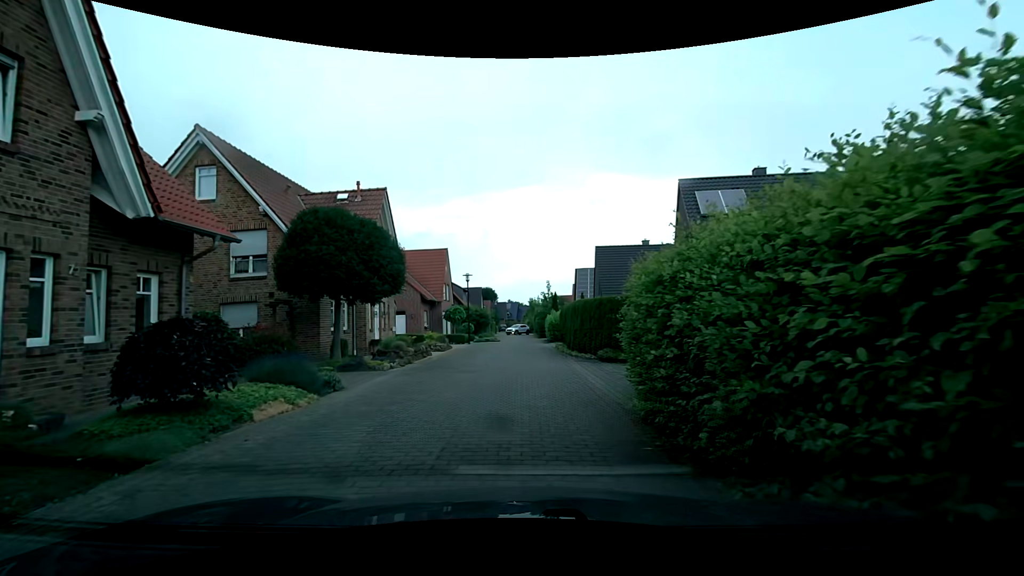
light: Day
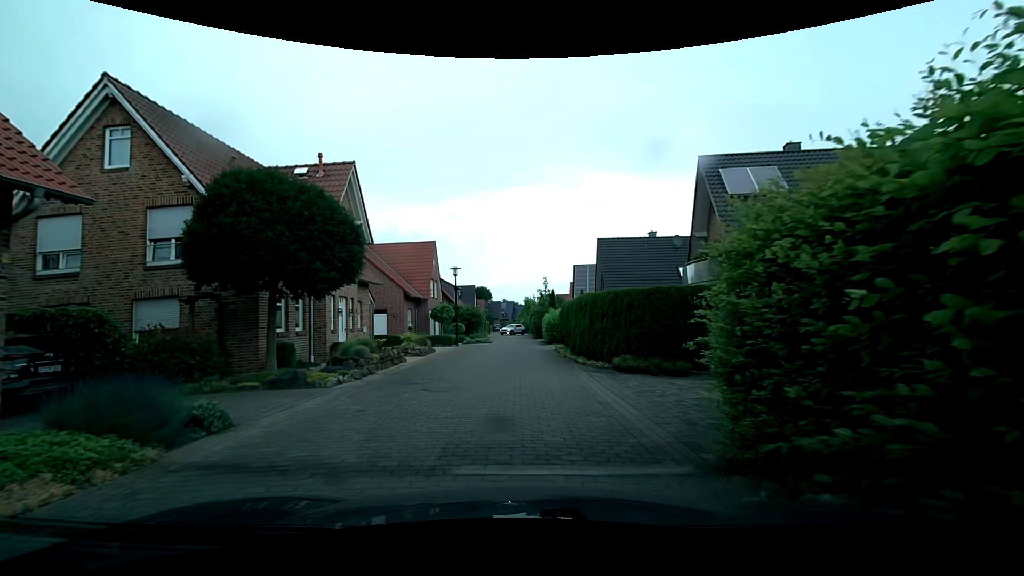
(0.0, +4.1) m; 0°
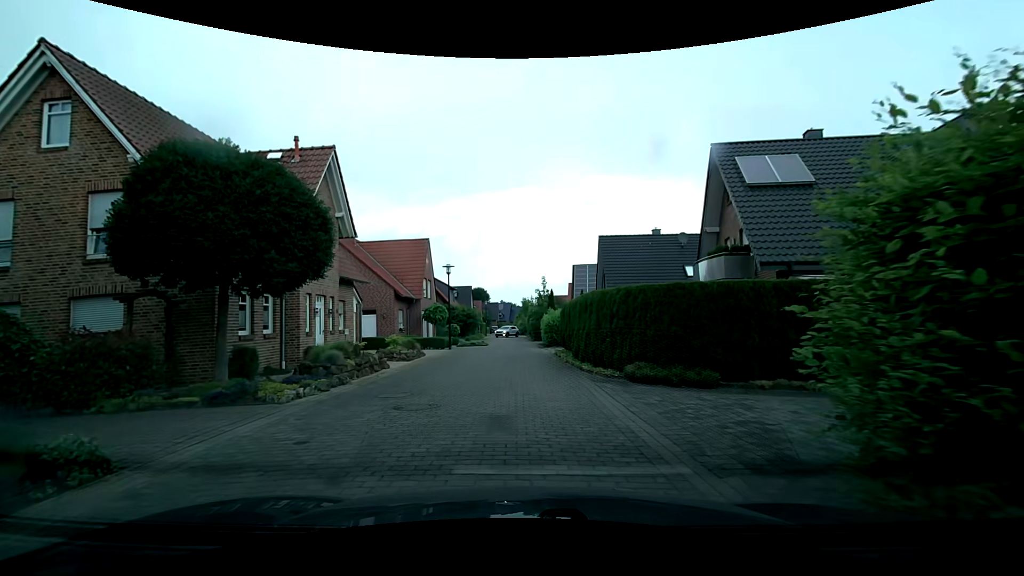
(0.0, +2.0) m; +1°
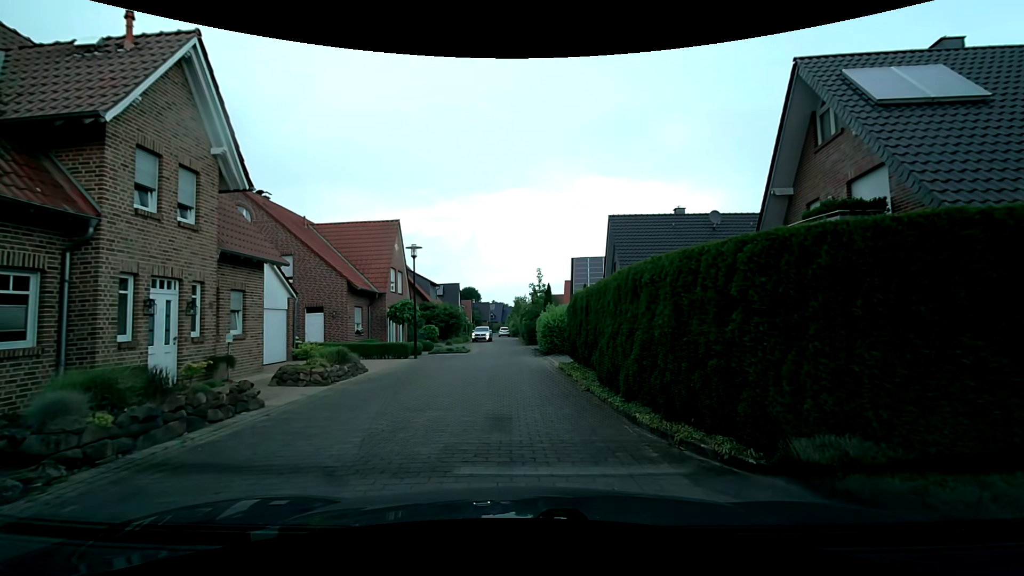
(0.0, +7.7) m; +1°
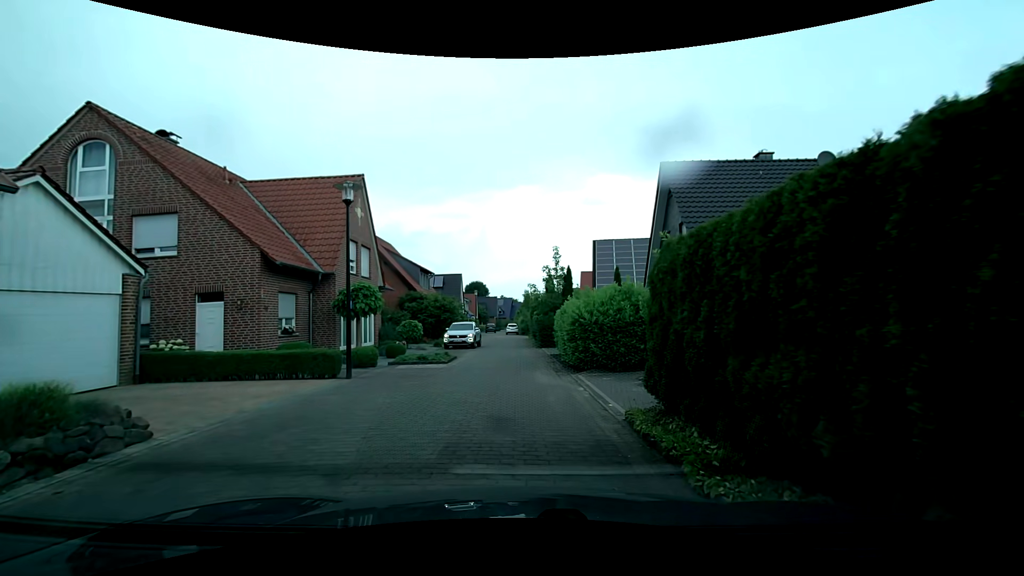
(-0.1, +9.8) m; -1°
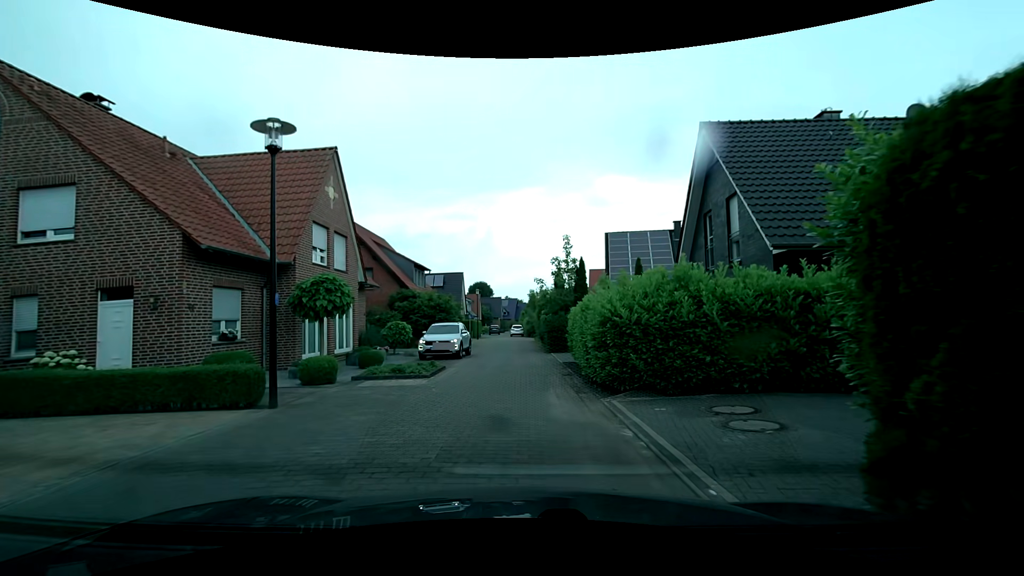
(0.0, +4.3) m; 0°
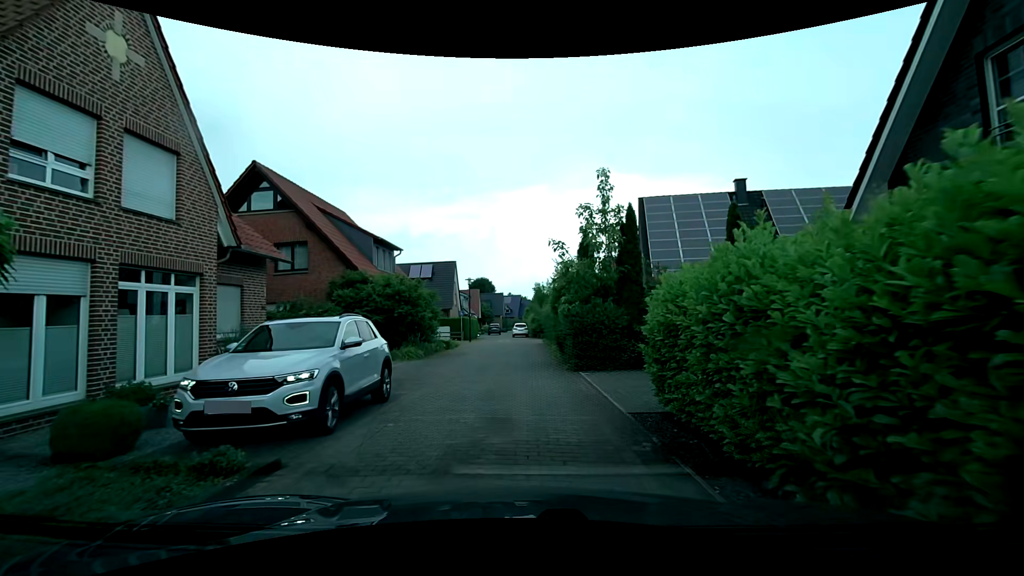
(-0.2, +11.2) m; -2°
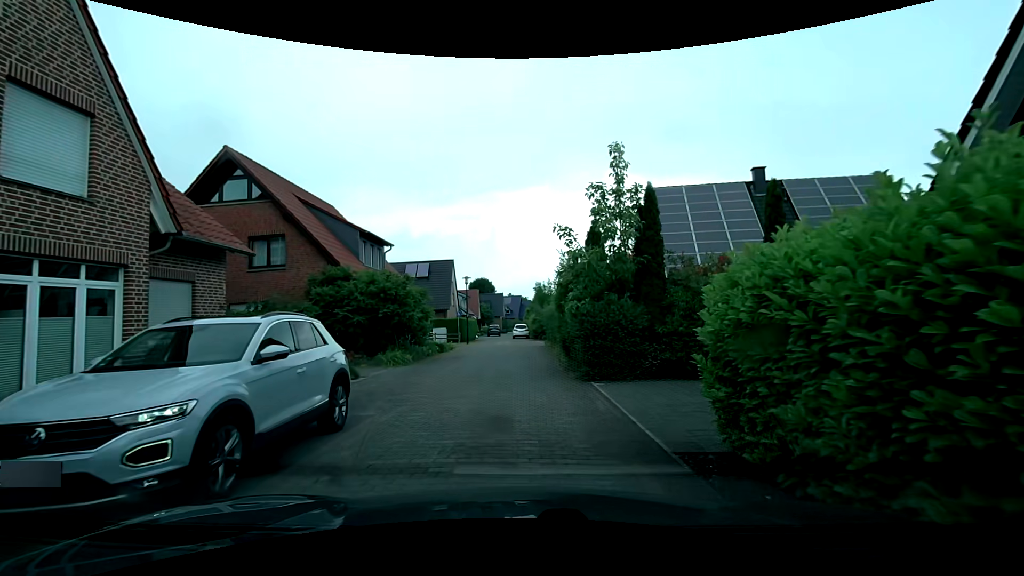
(0.0, +2.3) m; +1°
(0, +10) (0, +20) (0, +30) (-1, +40) (-3, +50) (-3, +60) (-2, +70) (-2, +80) (-2, +90) (+2, +98) m
